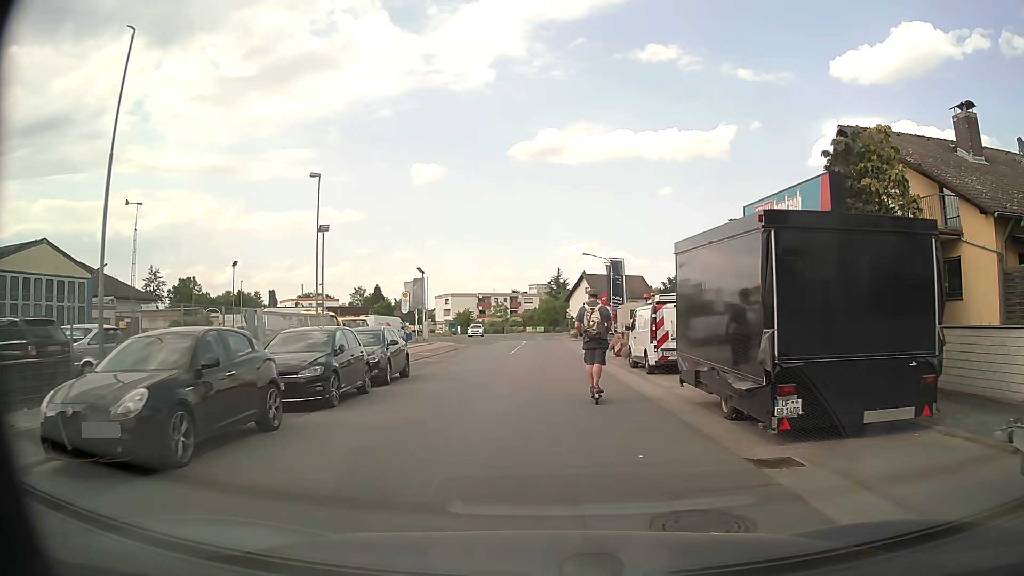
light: Day
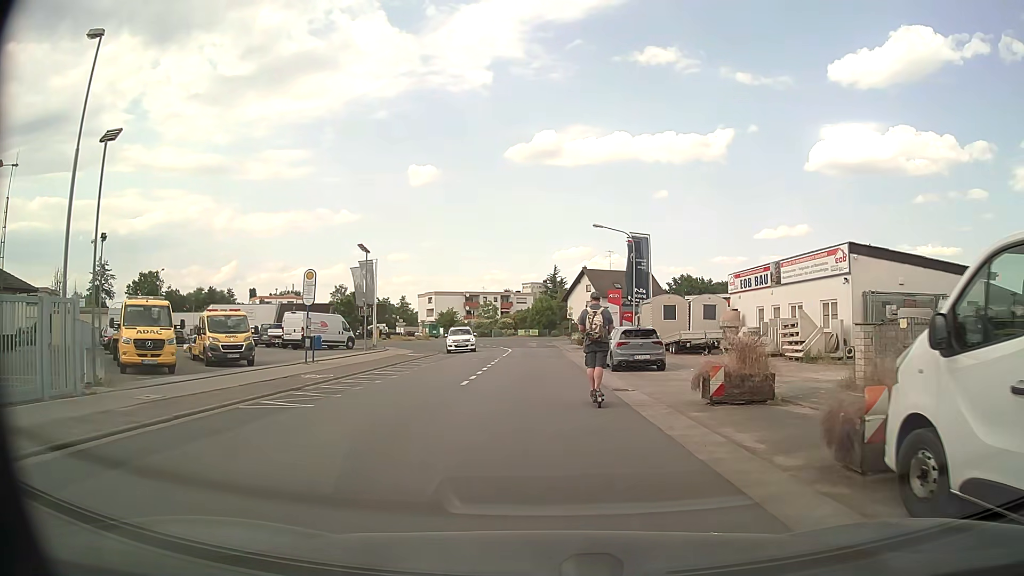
(+0.1, +17.8) m; +1°
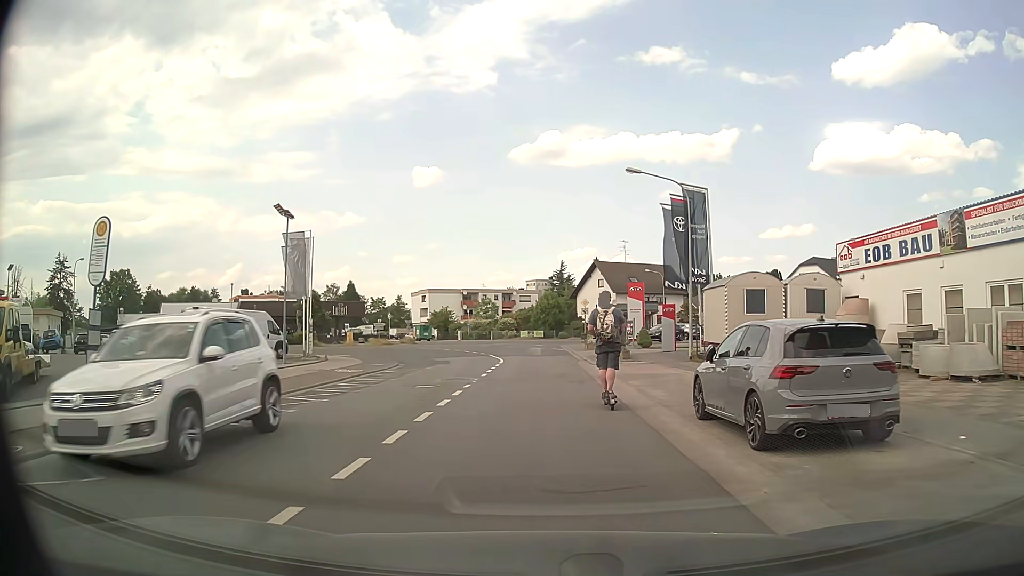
(-0.1, +14.7) m; -1°
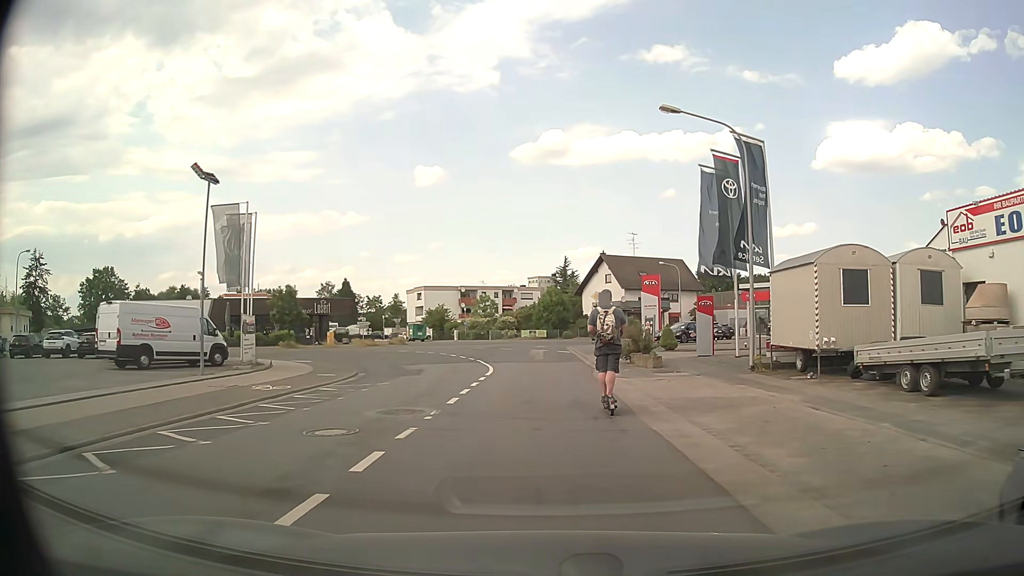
(0.0, +7.7) m; 0°
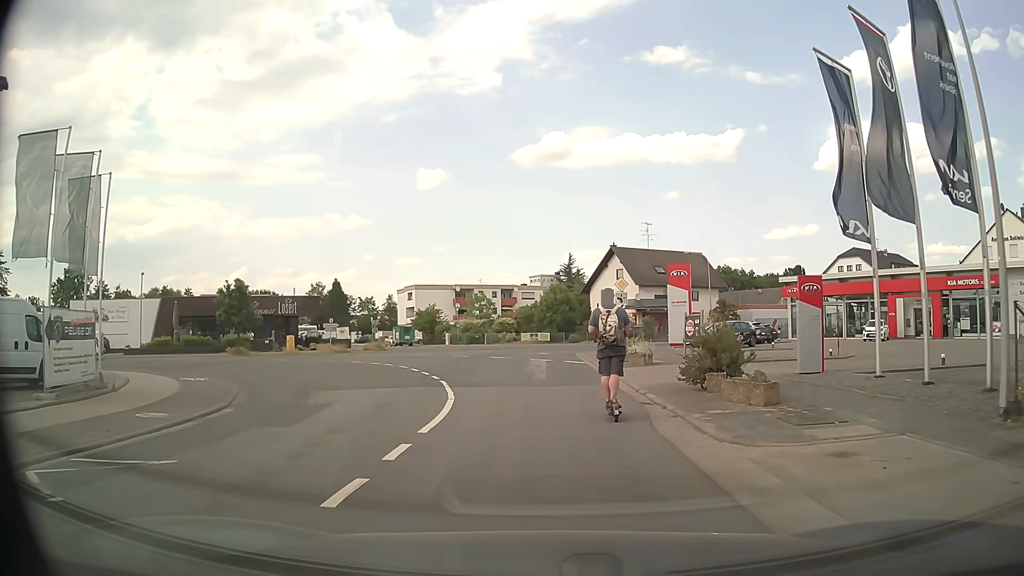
(0.0, +11.3) m; +1°
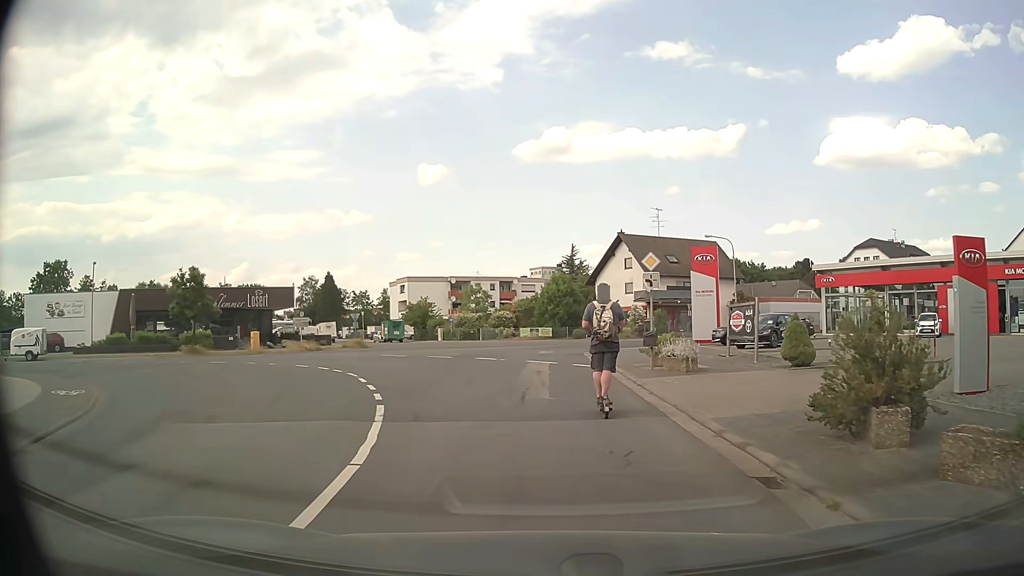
(-0.1, +7.2) m; -1°
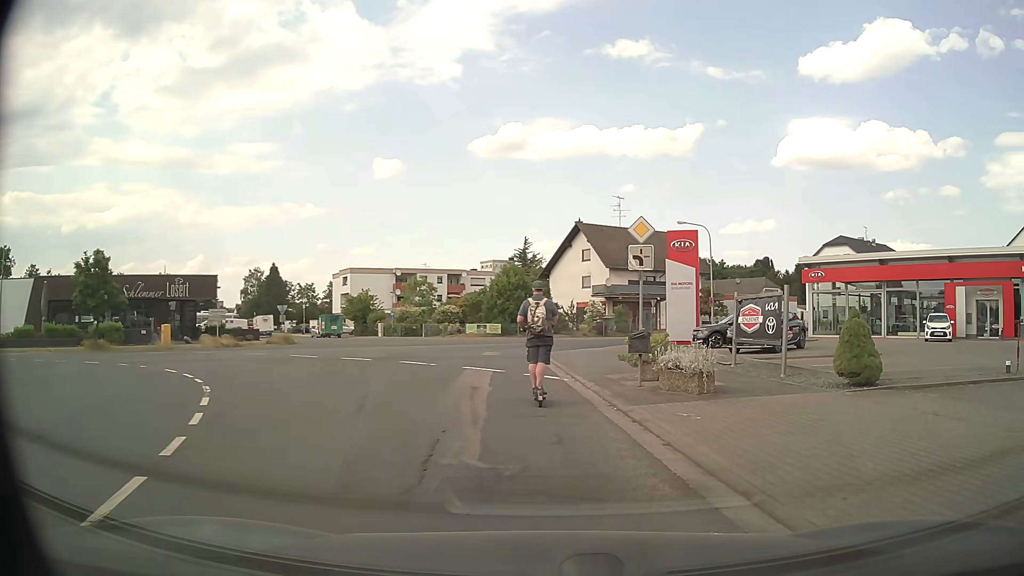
(+0.1, +6.1) m; +4°
